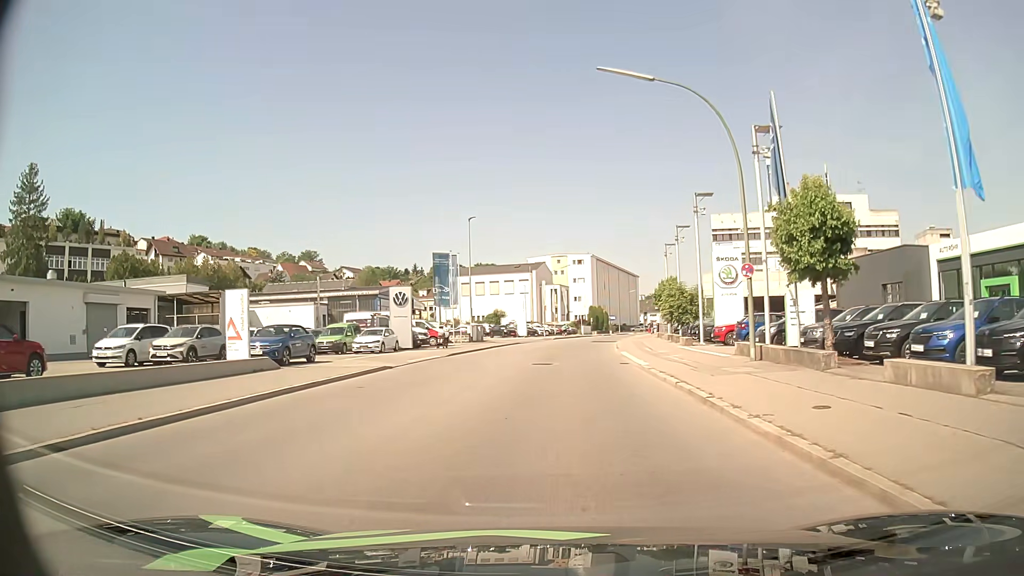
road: tertiary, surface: asphalt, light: Day
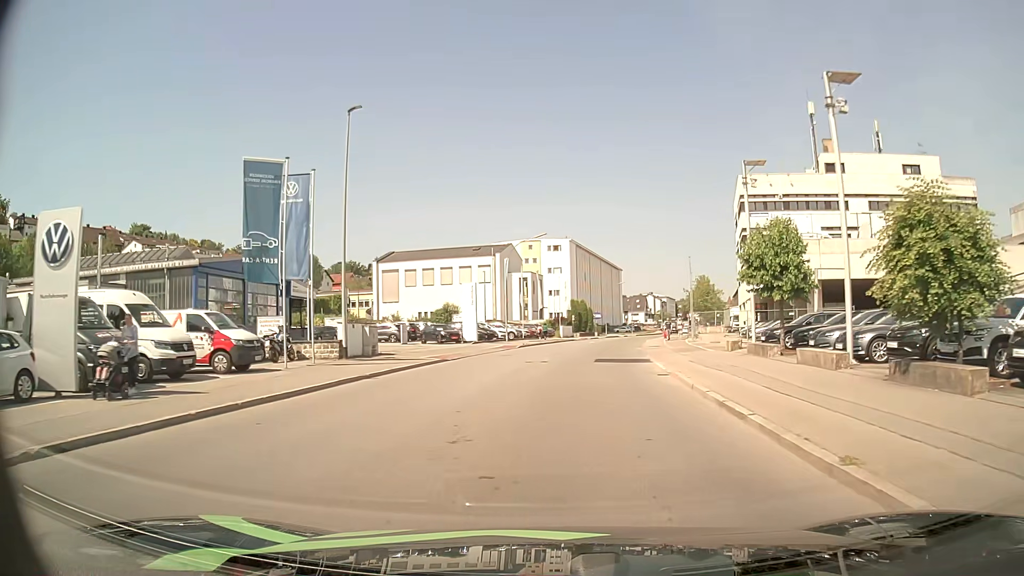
(+0.6, +29.7) m; +2°
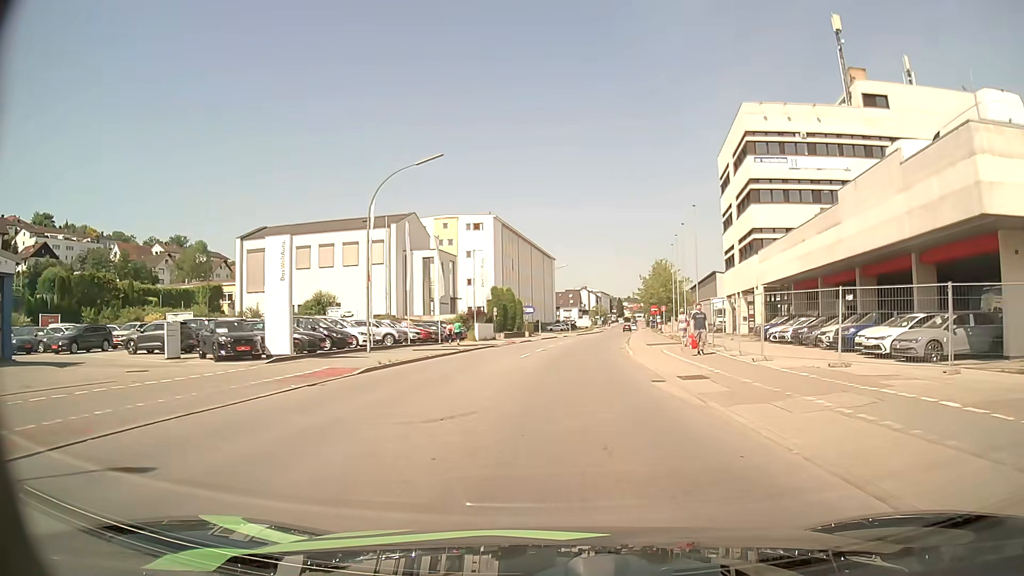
(+1.4, +26.7) m; +7°
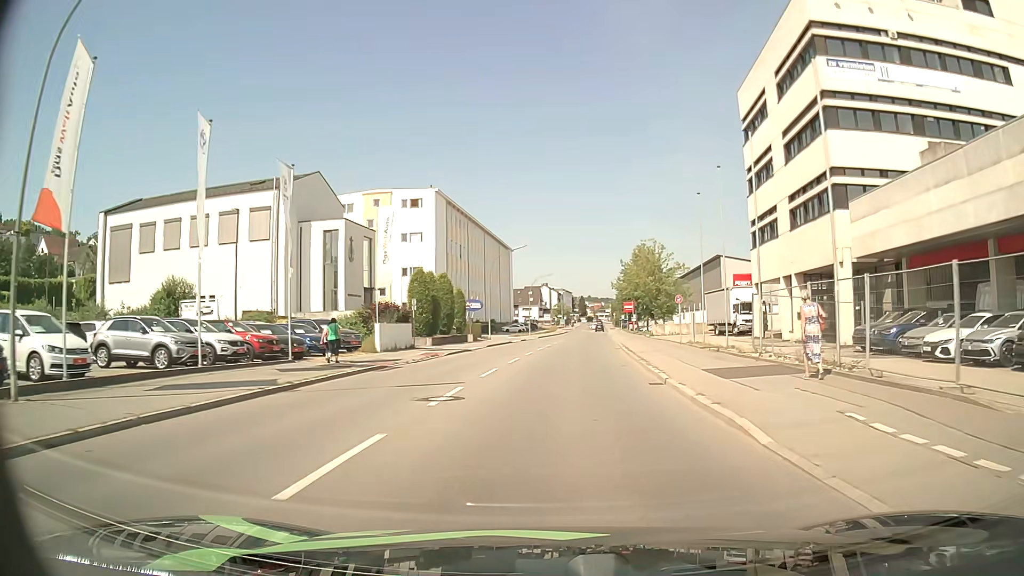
(+0.4, +21.4) m; +3°
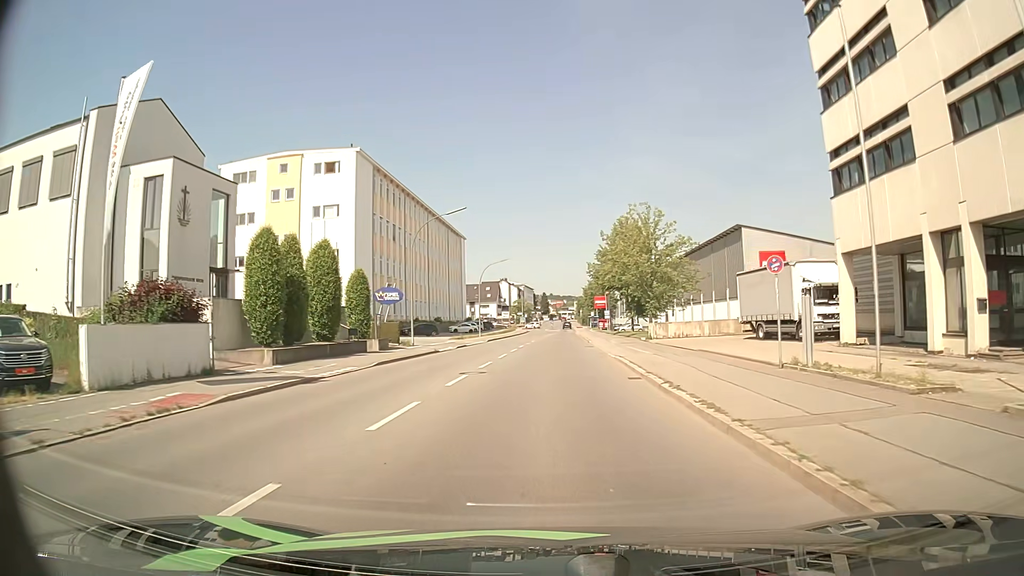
(+0.7, +20.4) m; +3°
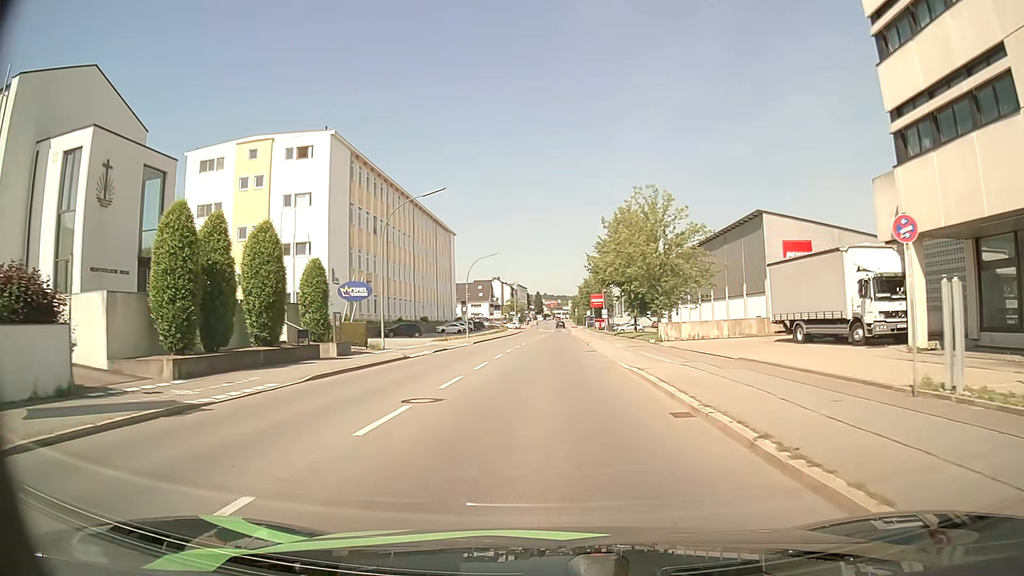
(0.0, +6.4) m; +1°
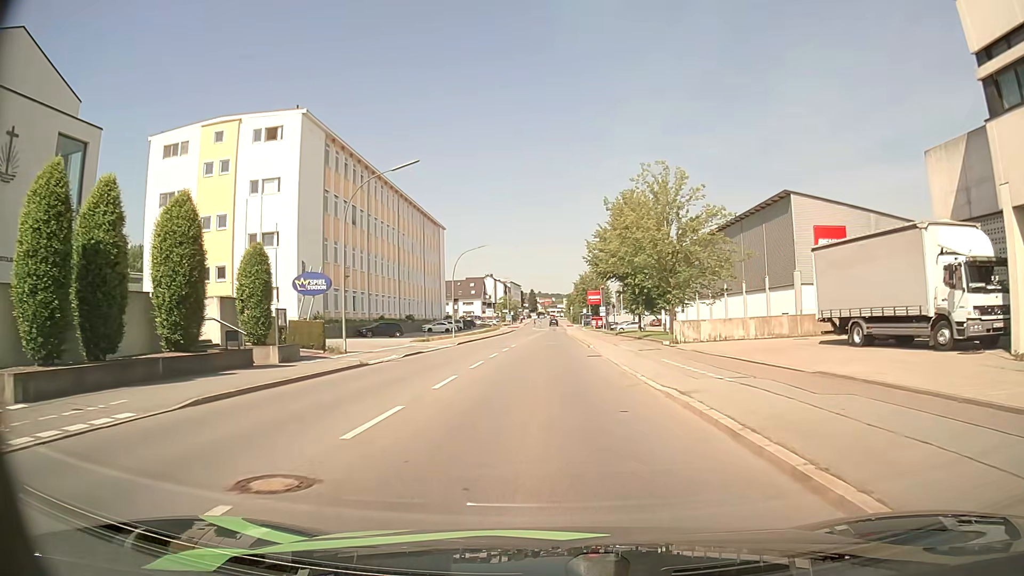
(0.0, +6.3) m; +1°
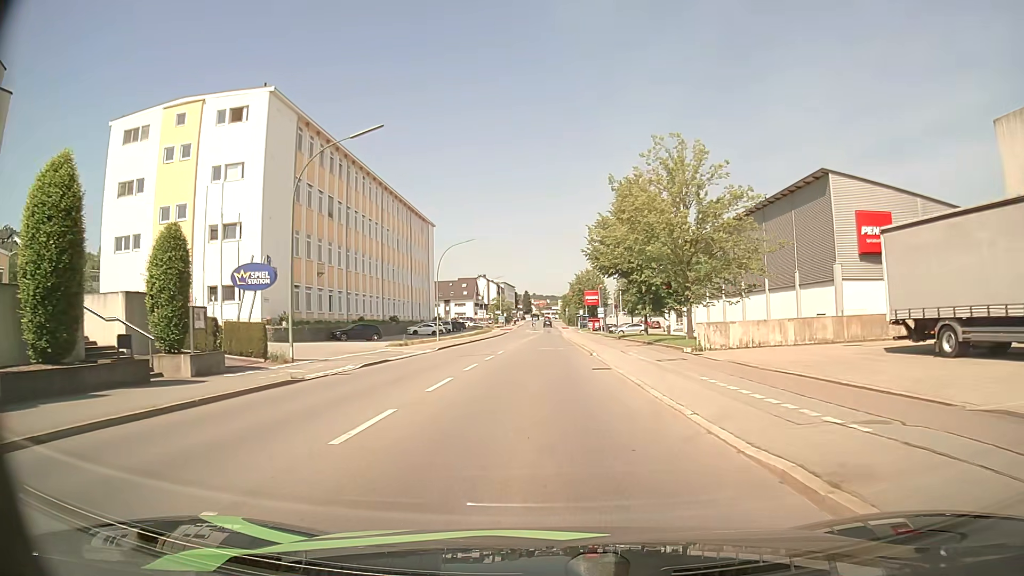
(0.0, +6.2) m; 0°
(0, +10) (0, +20) (0, +30) (0, +40) (0, +50) (0, +60) (0, +70) (0, +80) (0, +90) (0, +100) m
